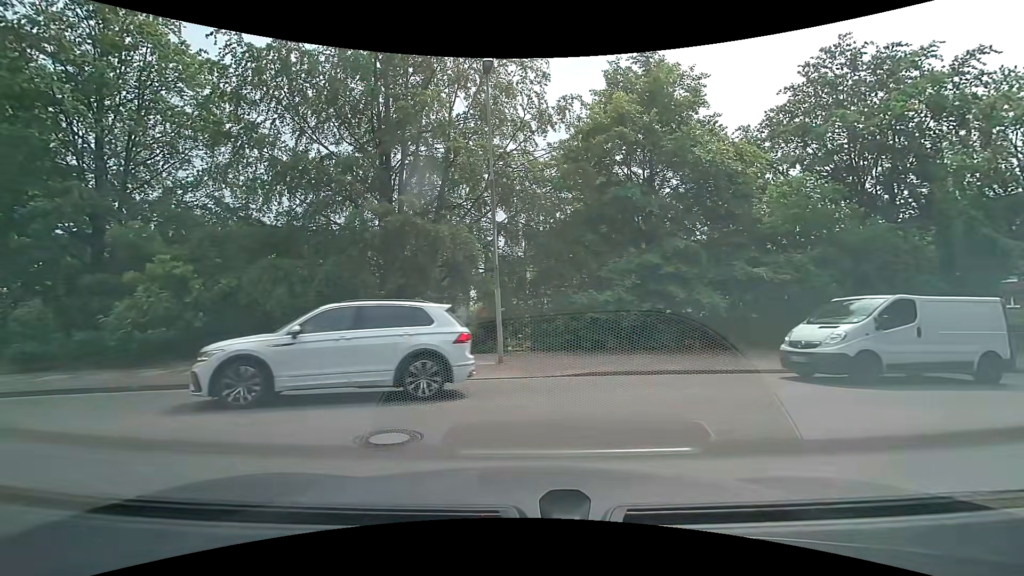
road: residential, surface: asphalt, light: Day
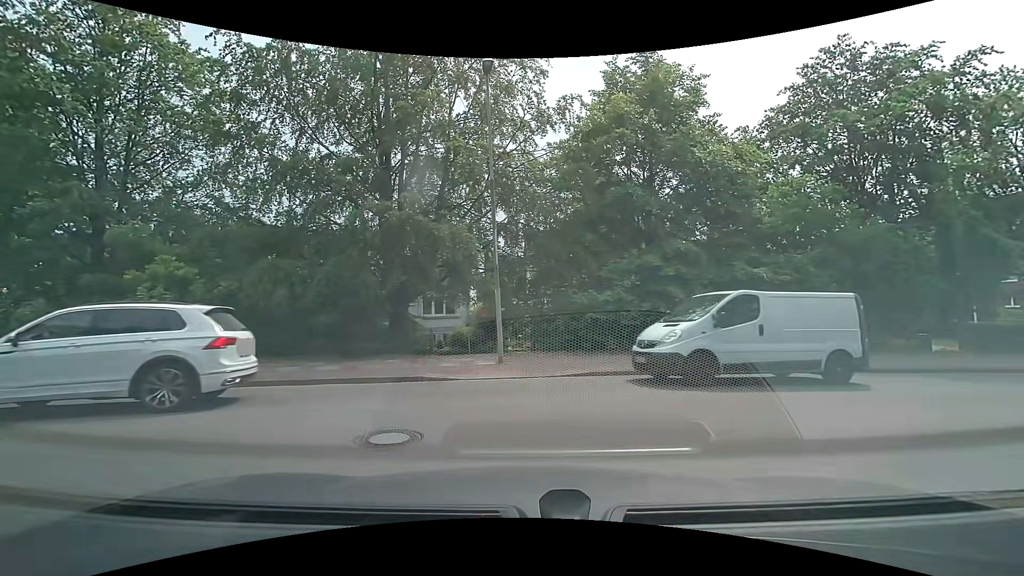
(0.0, 0.0) m; 0°
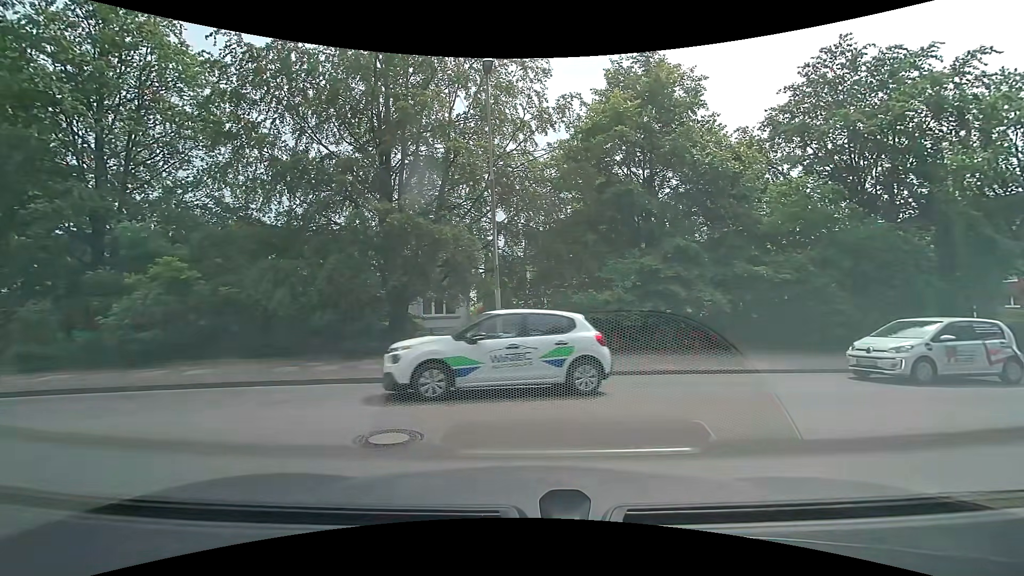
(0.0, 0.0) m; 0°
